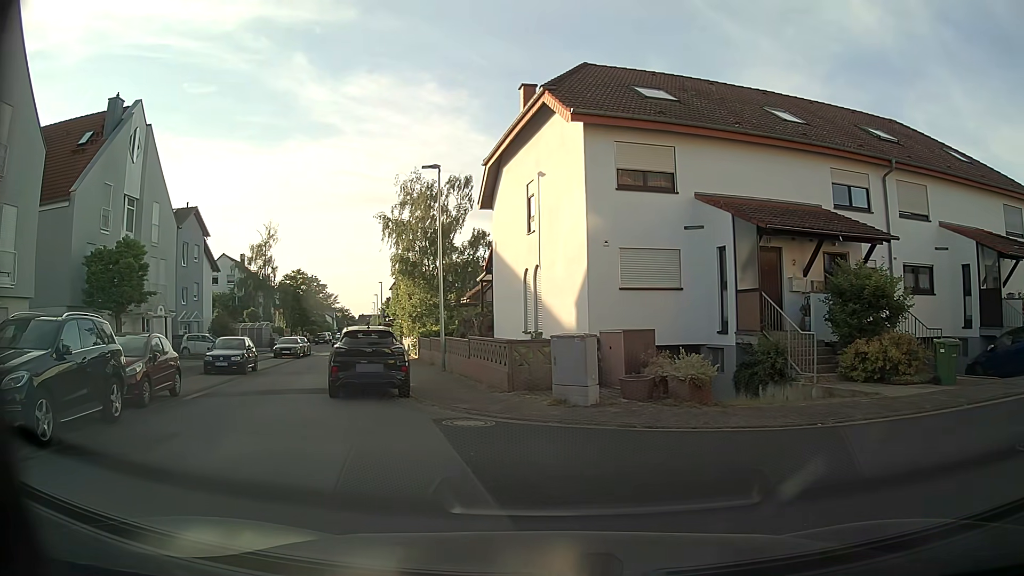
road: residential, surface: asphalt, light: Day
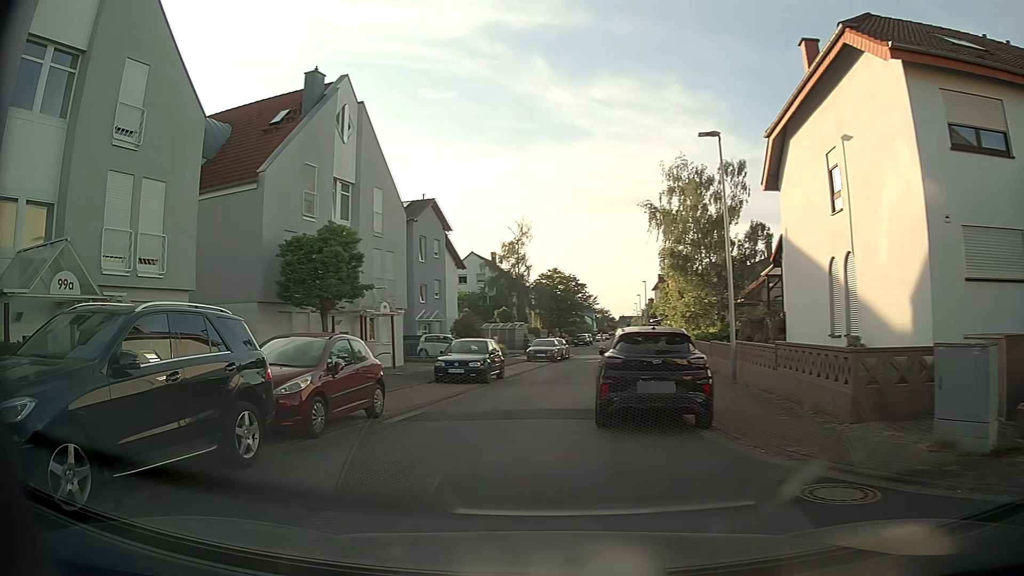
(-0.7, +4.6) m; -21°
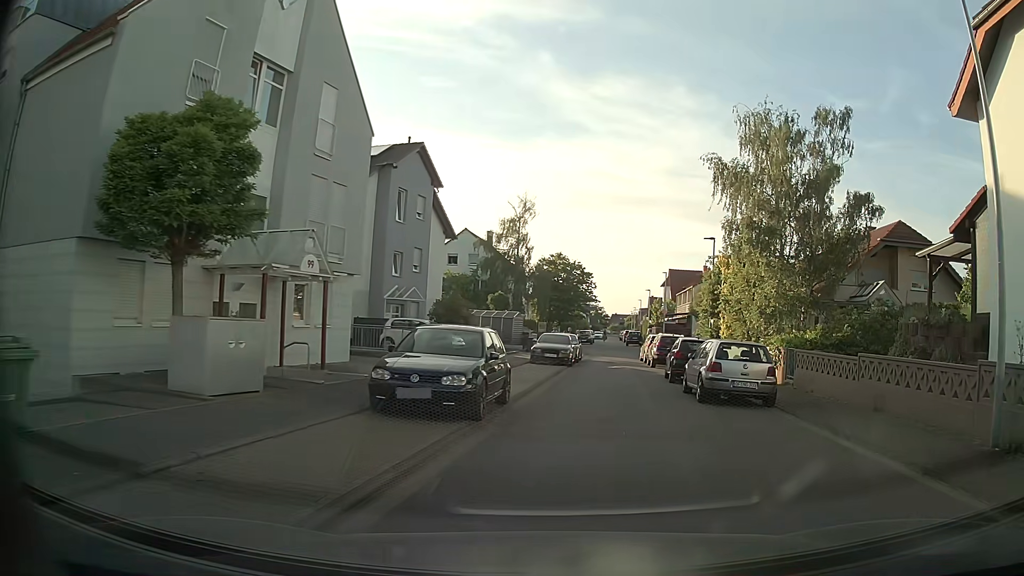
(-1.0, +11.6) m; +2°
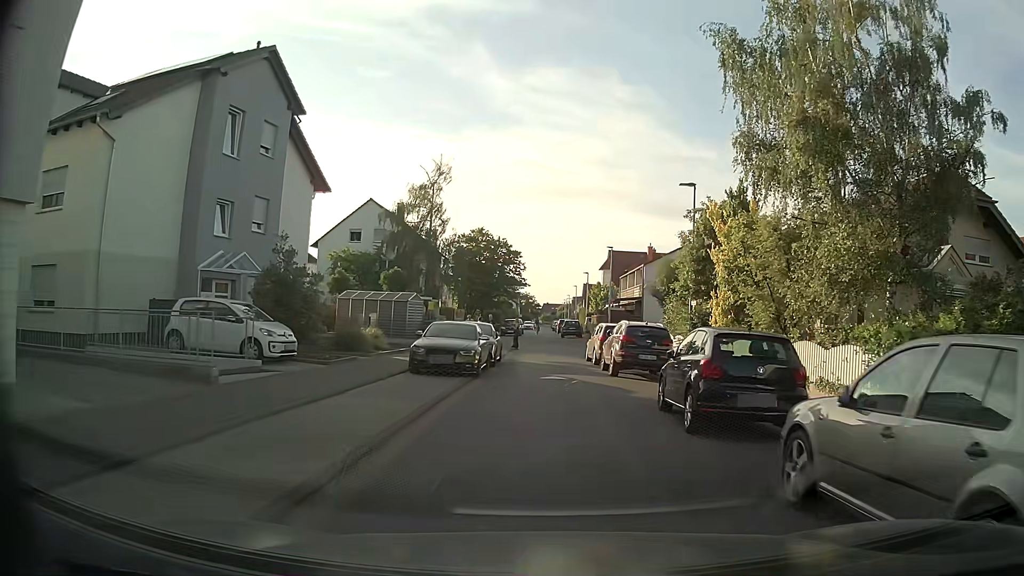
(+0.9, +12.4) m; +6°
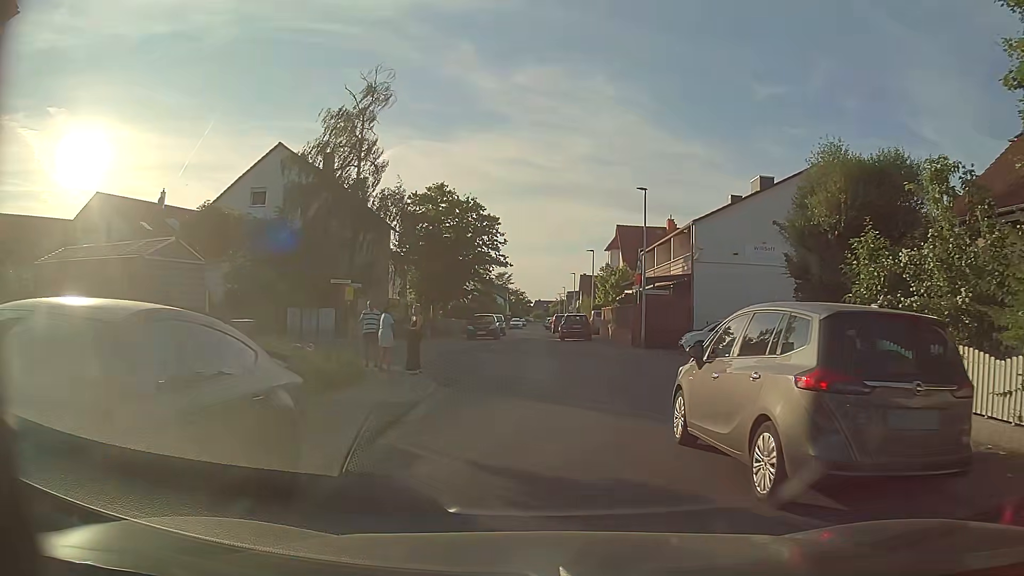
(-0.2, +20.8) m; -1°
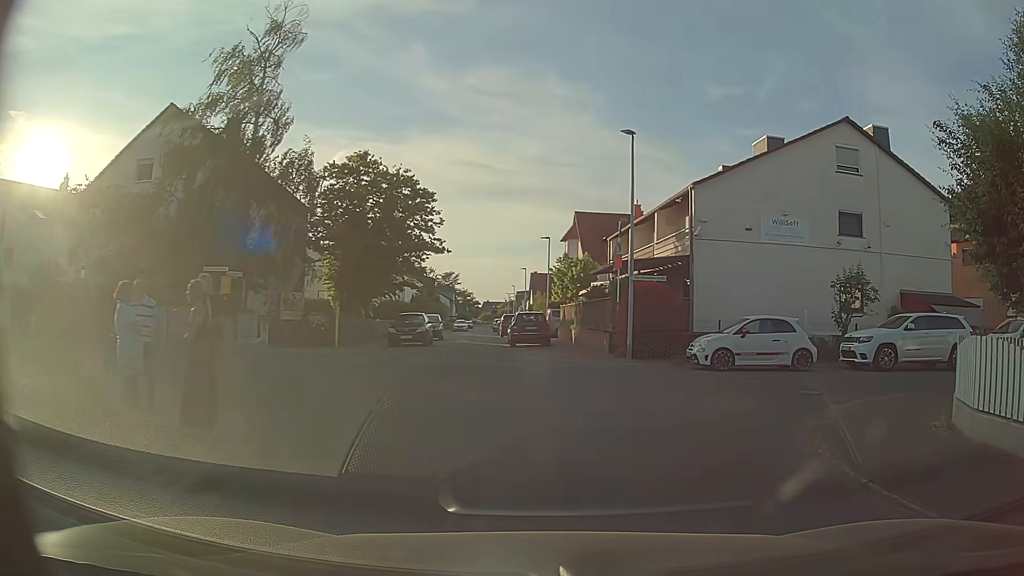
(0.0, +8.9) m; +4°
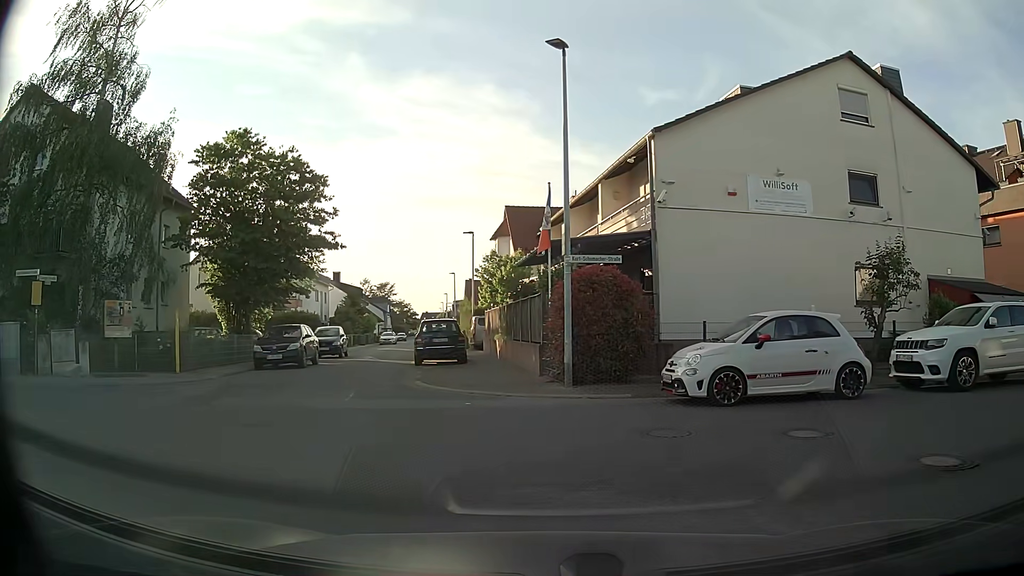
(+0.9, +7.1) m; +6°
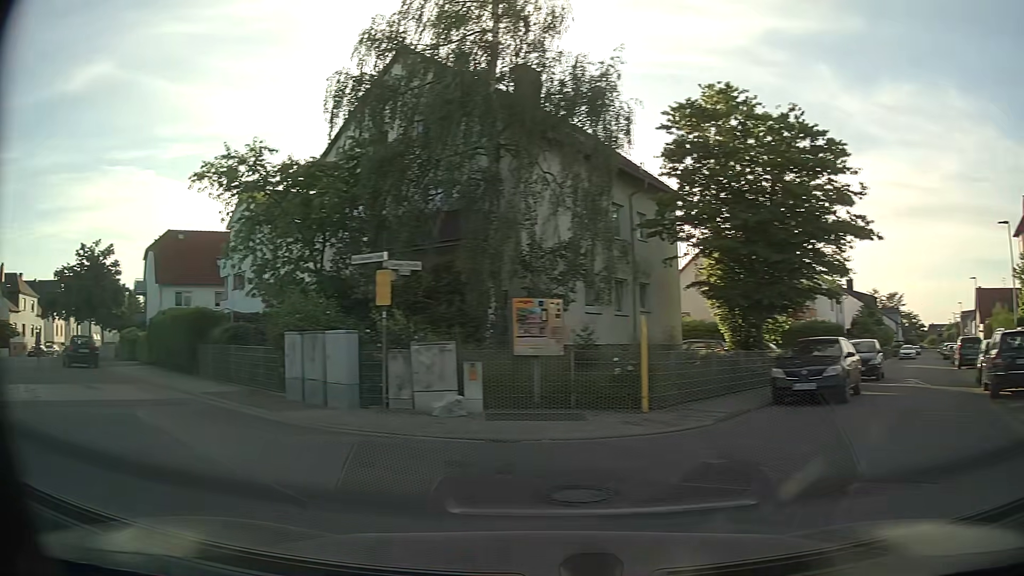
(-2.4, +7.5) m; -46°
(-5, +9) (-12, +15) (-19, +22) (-26, +30) (-33, +37) (-40, +44) (-49, +44) (-58, +39) (-66, +33) (-74, +27) m
